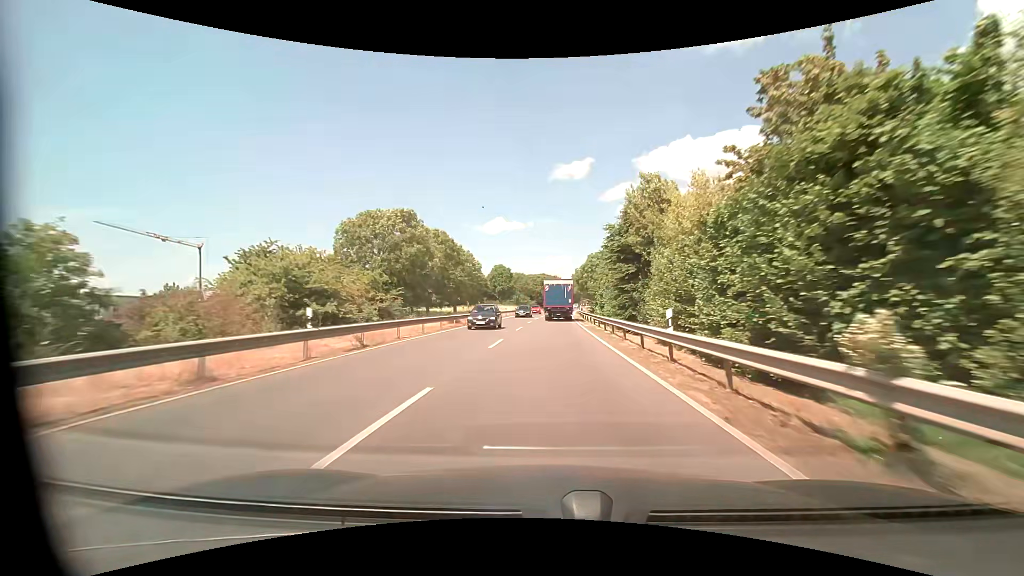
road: primary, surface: asphalt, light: Day
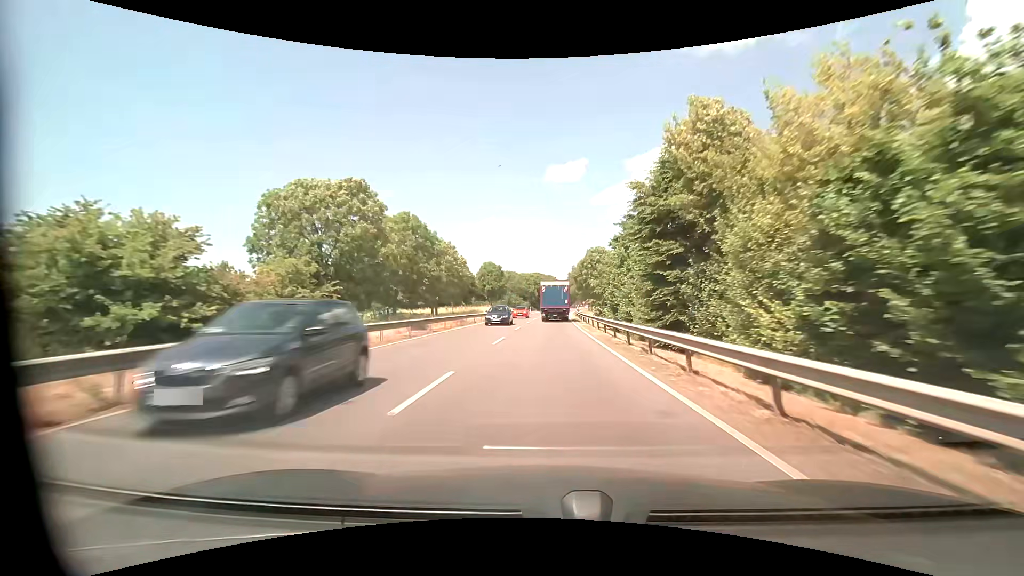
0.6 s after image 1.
(+0.1, +9.8) m; +1°
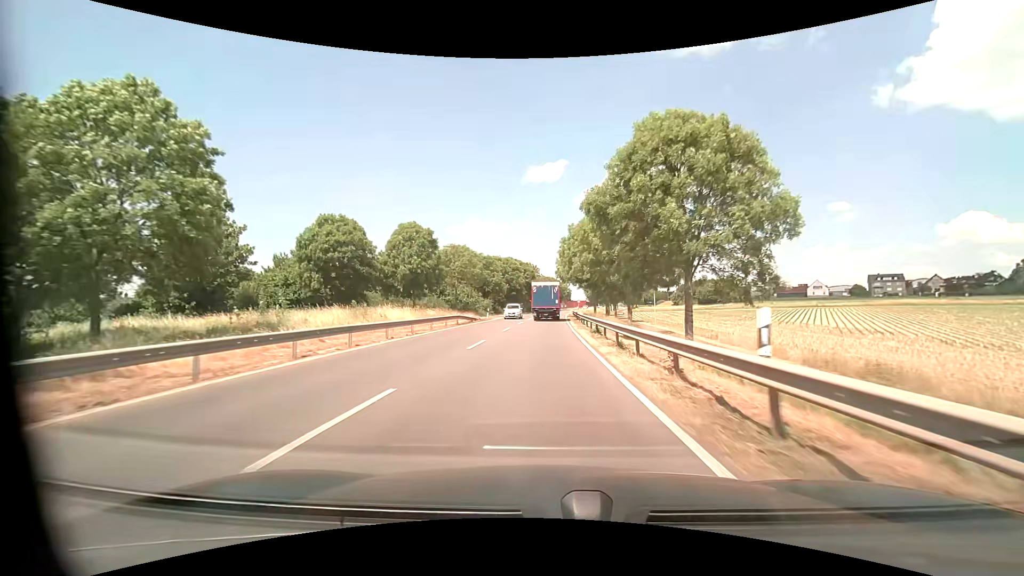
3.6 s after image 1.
(+1.2, +49.5) m; +2°
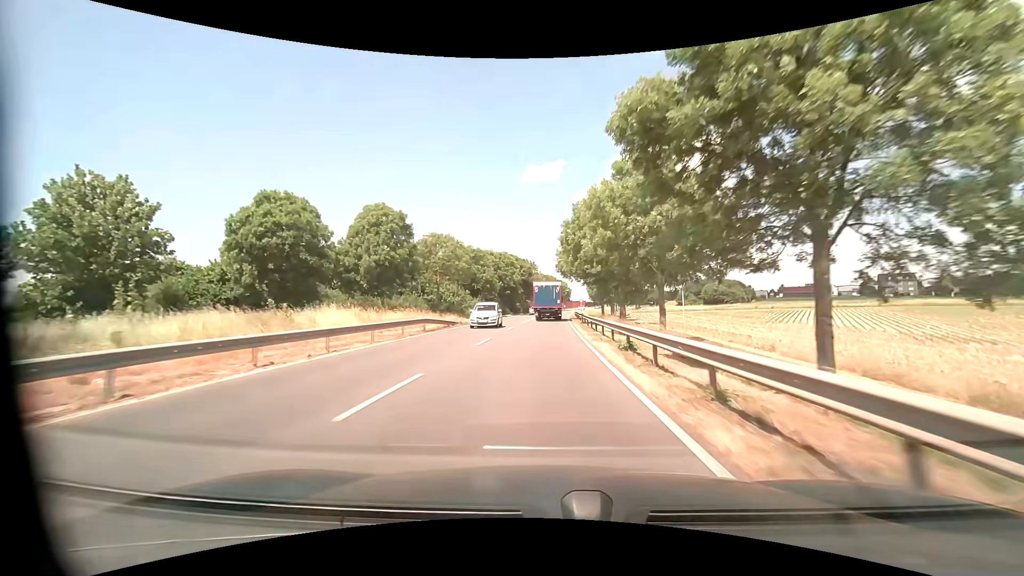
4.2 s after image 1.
(0.0, +10.1) m; 0°
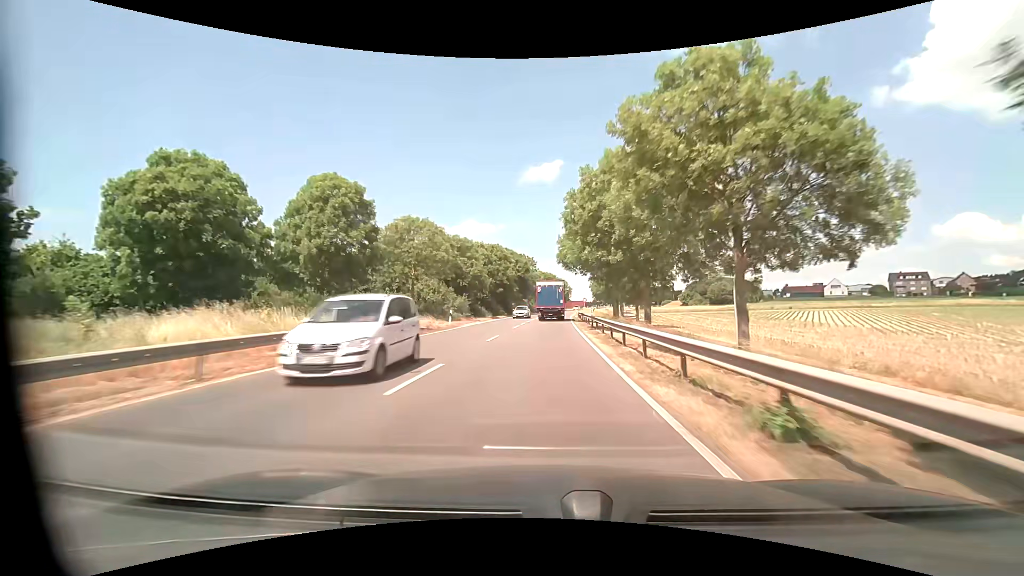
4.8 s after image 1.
(0.0, +10.2) m; 0°
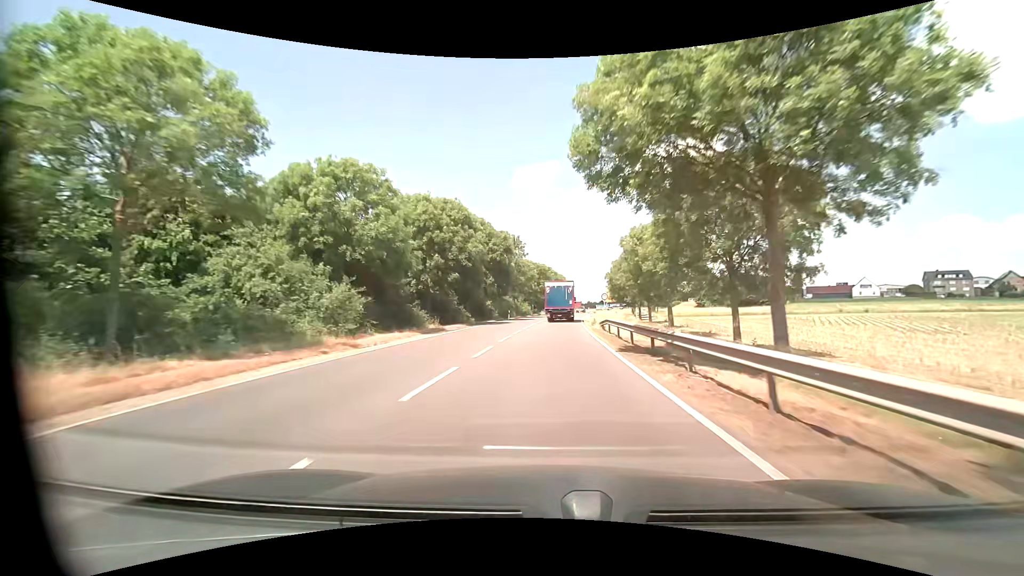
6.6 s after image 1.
(+0.3, +30.9) m; +1°
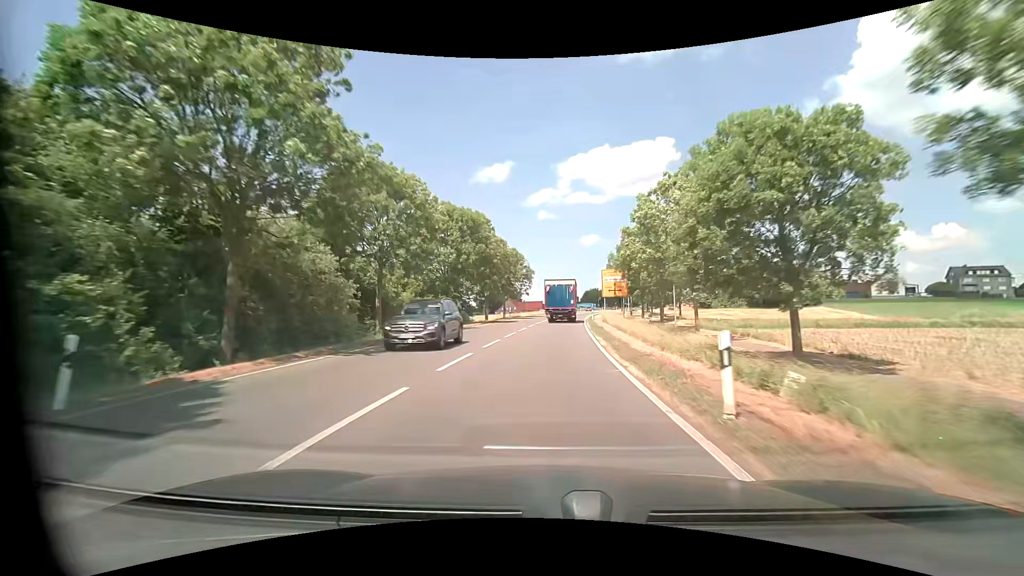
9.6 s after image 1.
(+2.1, +52.1) m; +4°
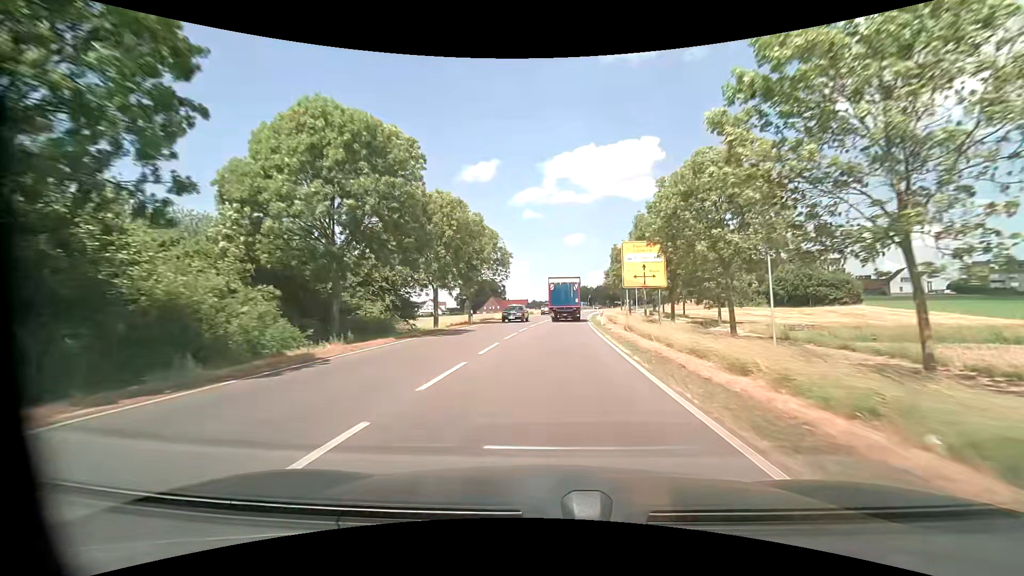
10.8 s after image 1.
(+0.3, +20.9) m; +2°
(0, +10) (0, +20) (+1, +30) (+1, +40) (+2, +50) (+3, +60) (+4, +70) (+5, +80) (+6, +90) (+8, +100) m
